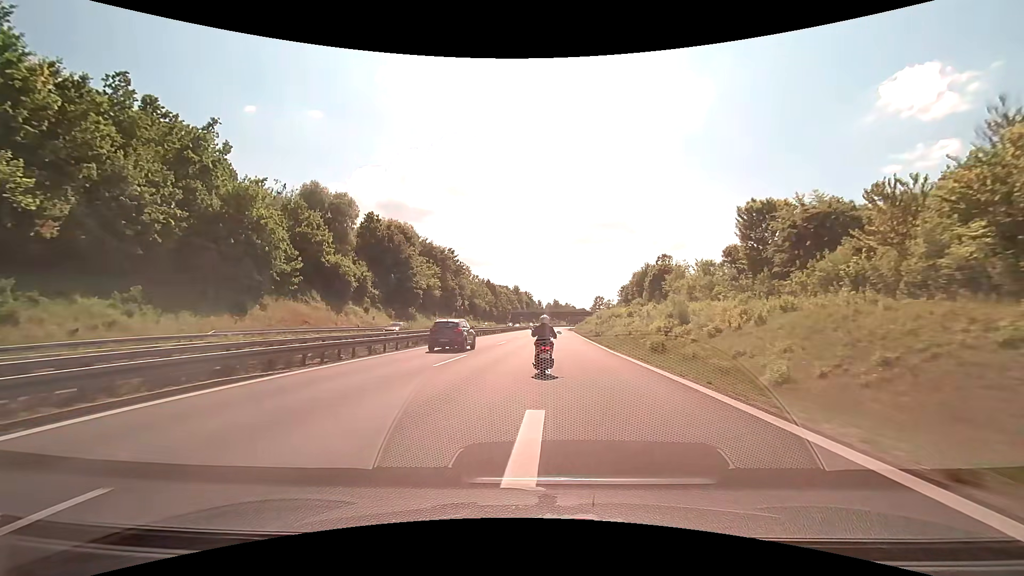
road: motorway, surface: asphalt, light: Day
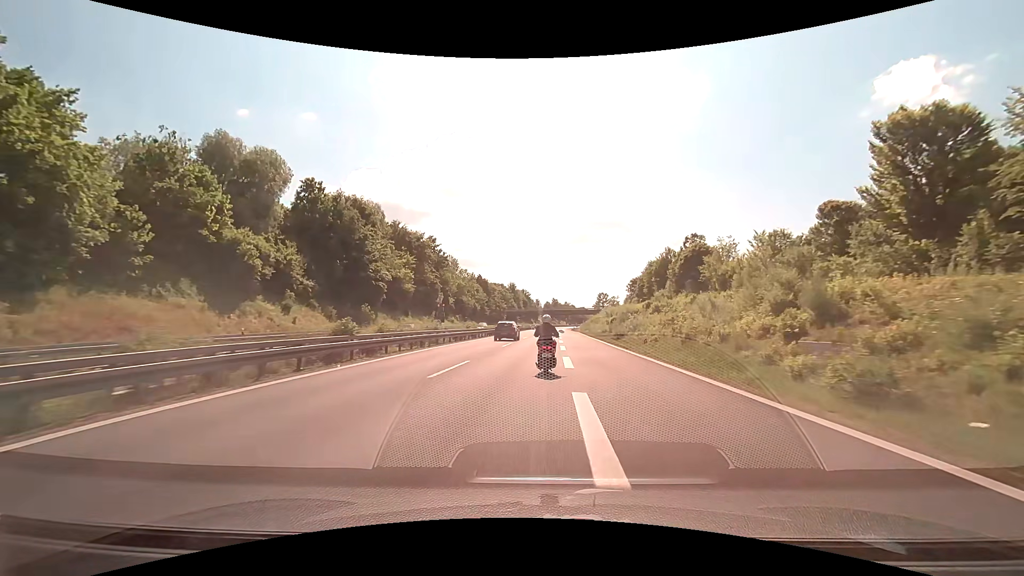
(0.0, +21.9) m; 0°
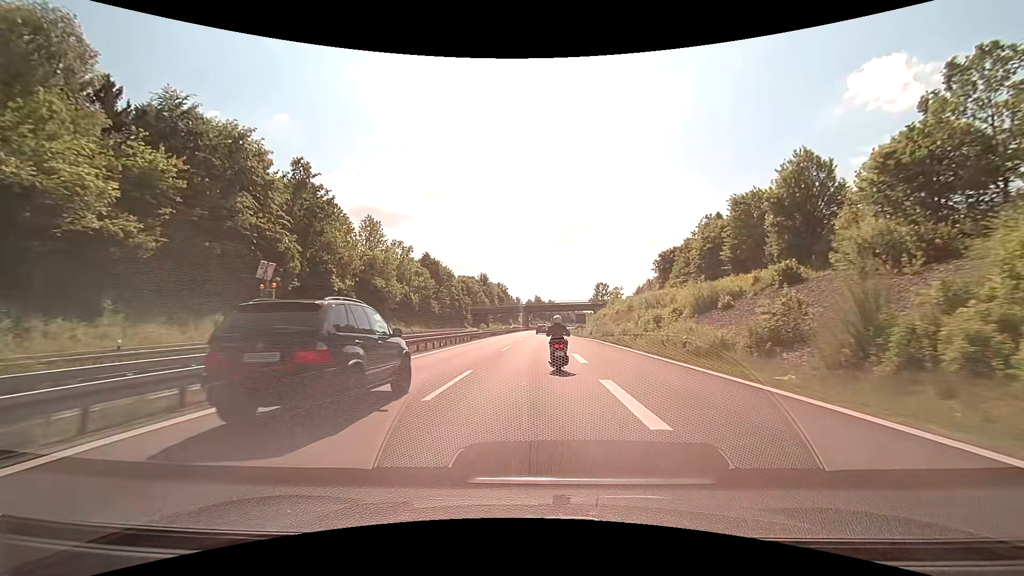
(+0.9, +57.8) m; +2°
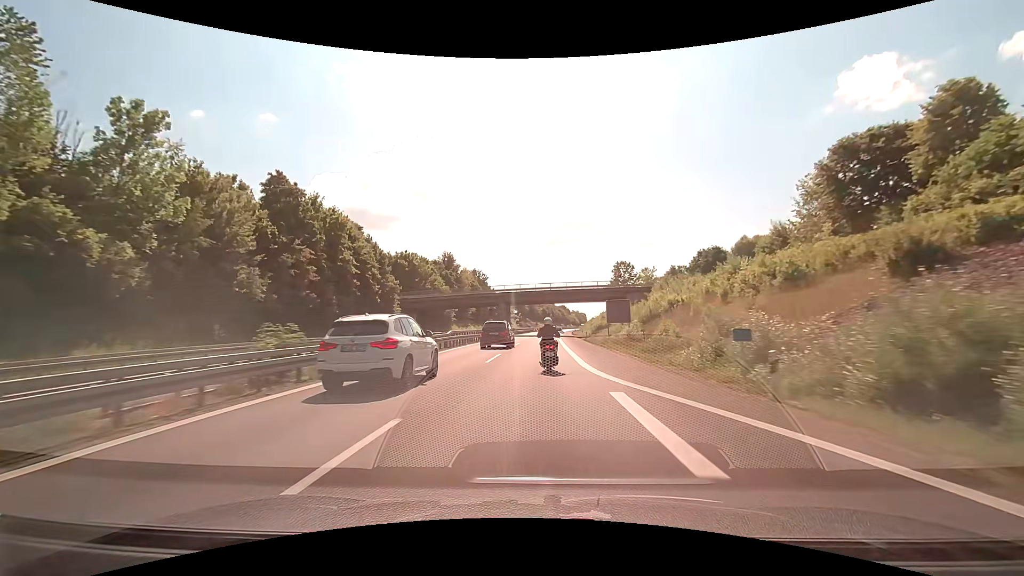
(+0.7, +62.1) m; +1°
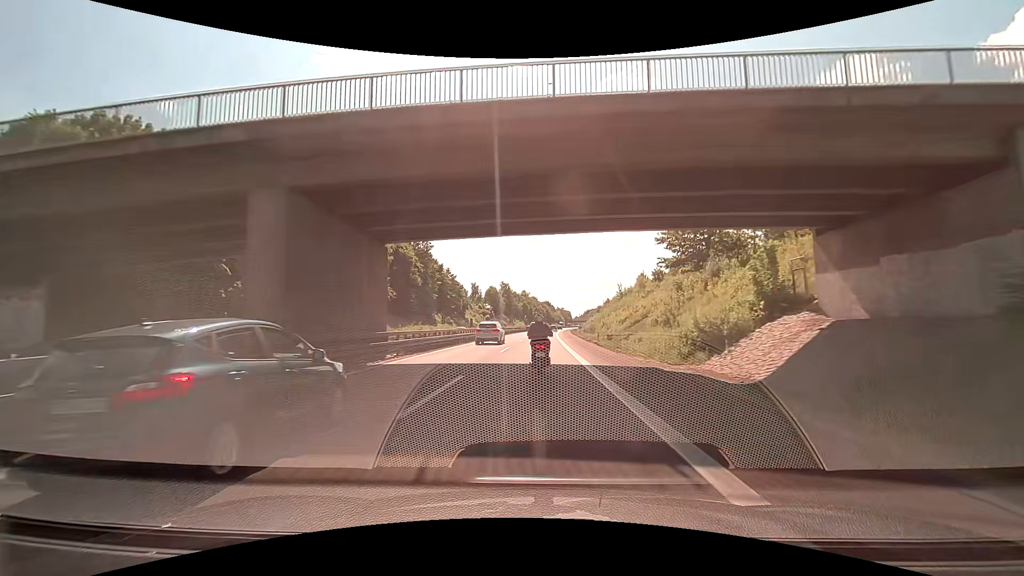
(+1.2, +66.2) m; +2°
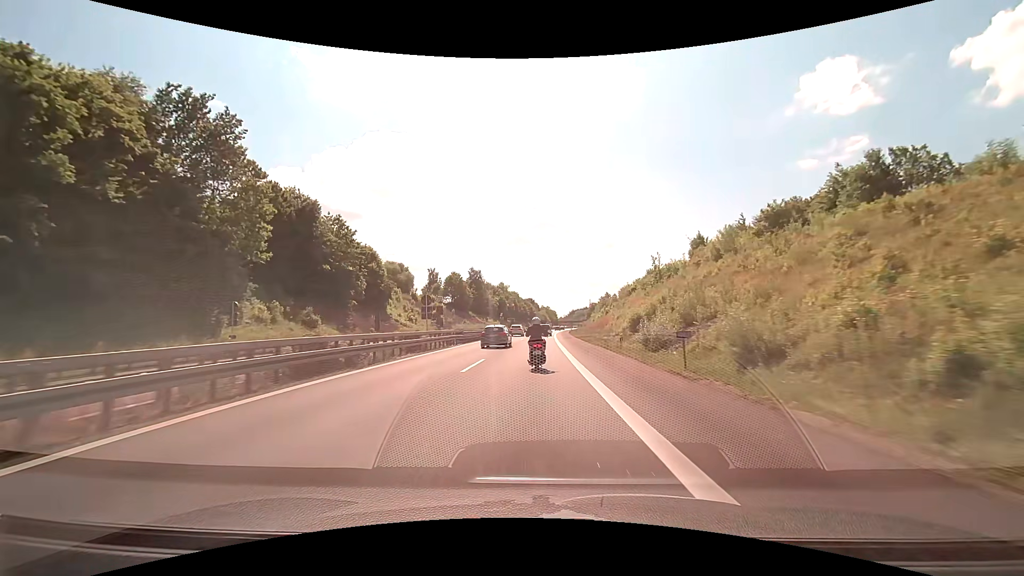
(+1.1, +64.3) m; +2°
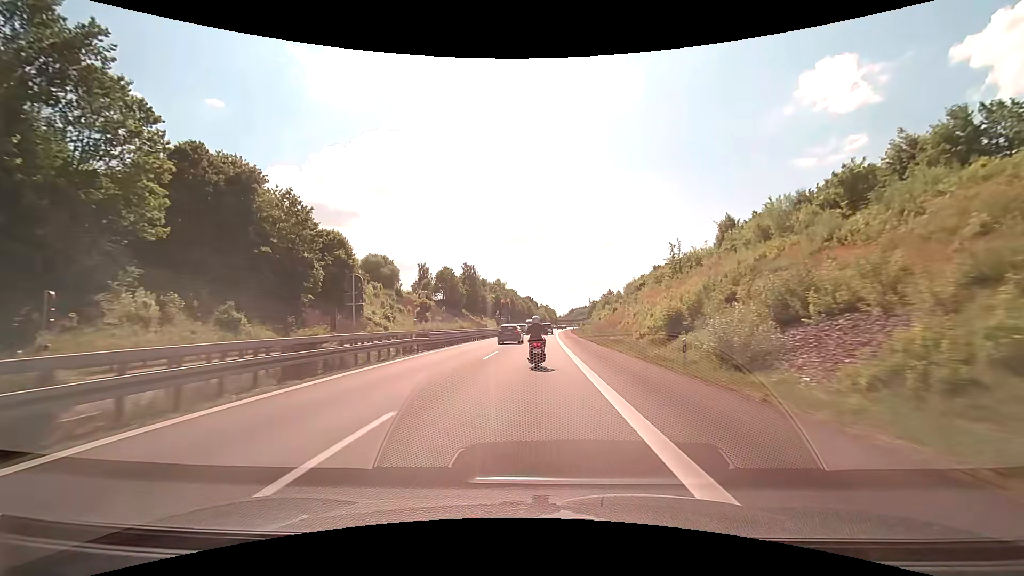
(0.0, +13.2) m; 0°
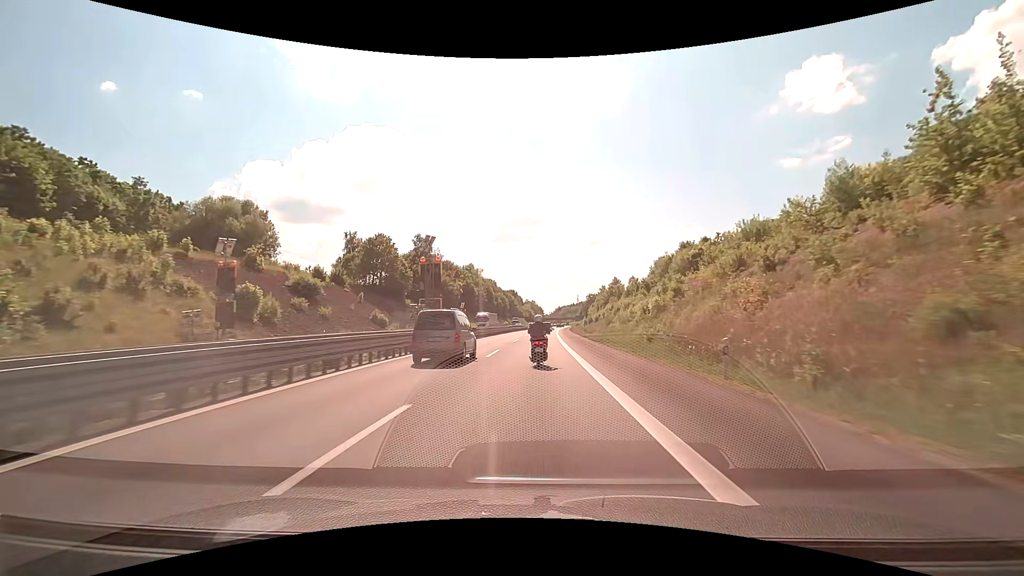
(+0.5, +53.7) m; +1°
(0, +10) (0, +20) (0, +30) (0, +40) (+1, +50) (+1, +60) (+1, +70) (+2, +80) (+2, +90) (+2, +100) m
